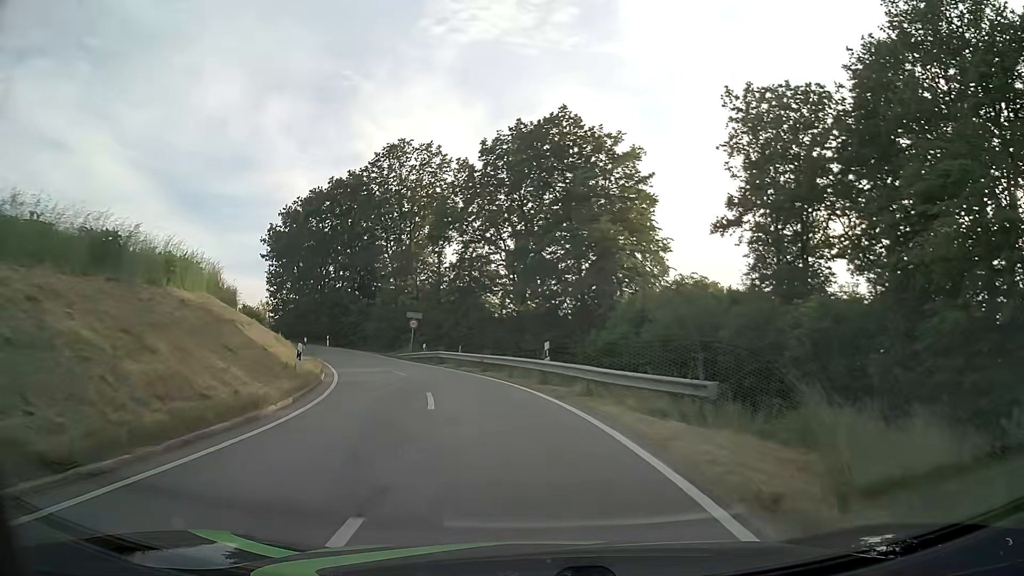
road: tertiary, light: Day
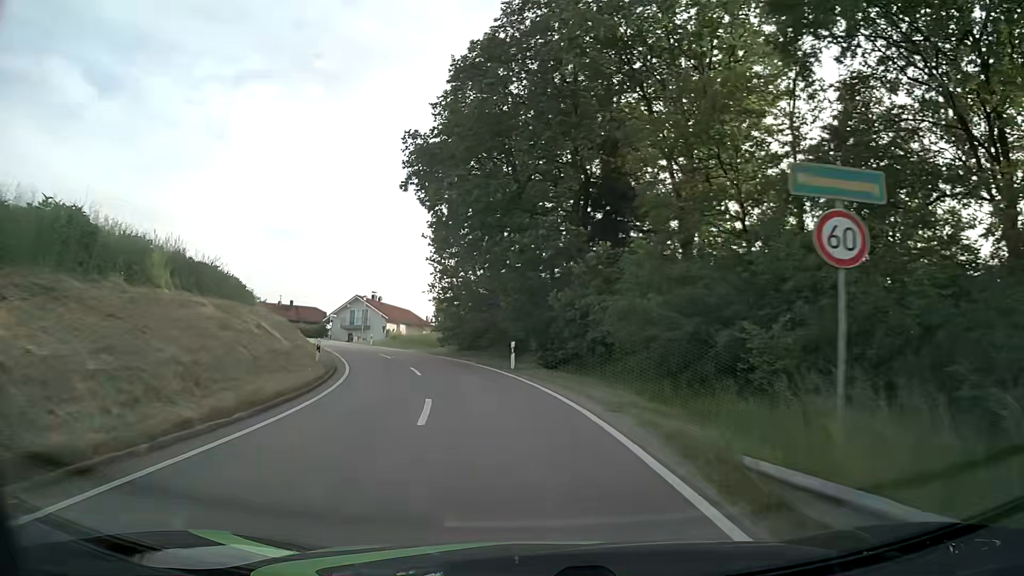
(-7.8, +37.7) m; -24°
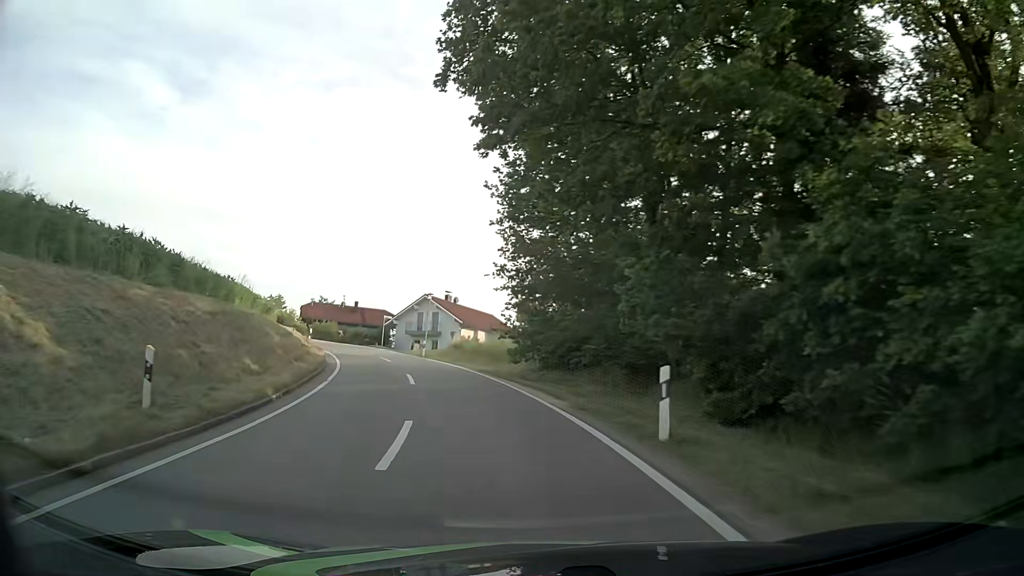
(-1.0, +15.4) m; -8°
